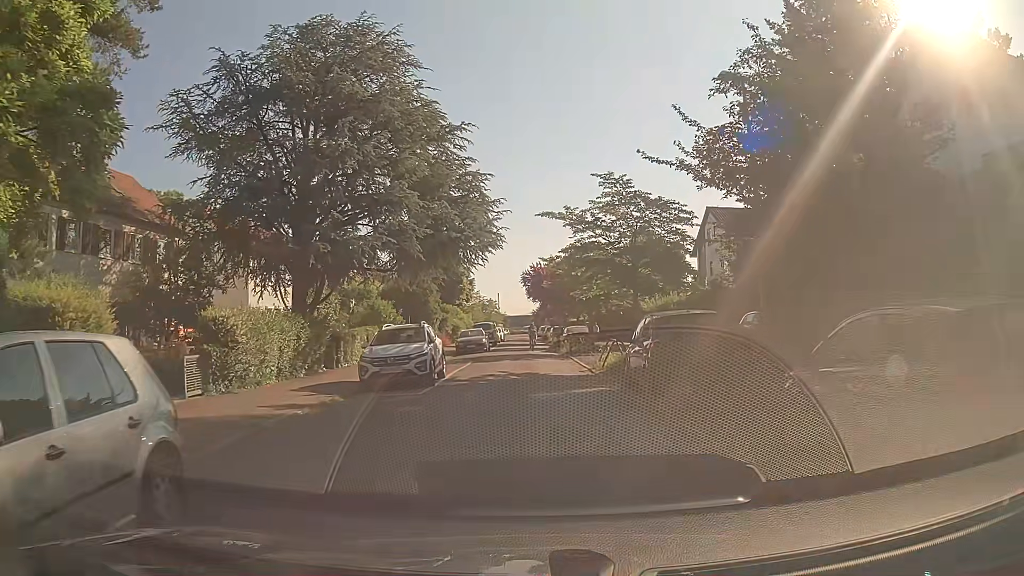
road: residential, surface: asphalt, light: Day
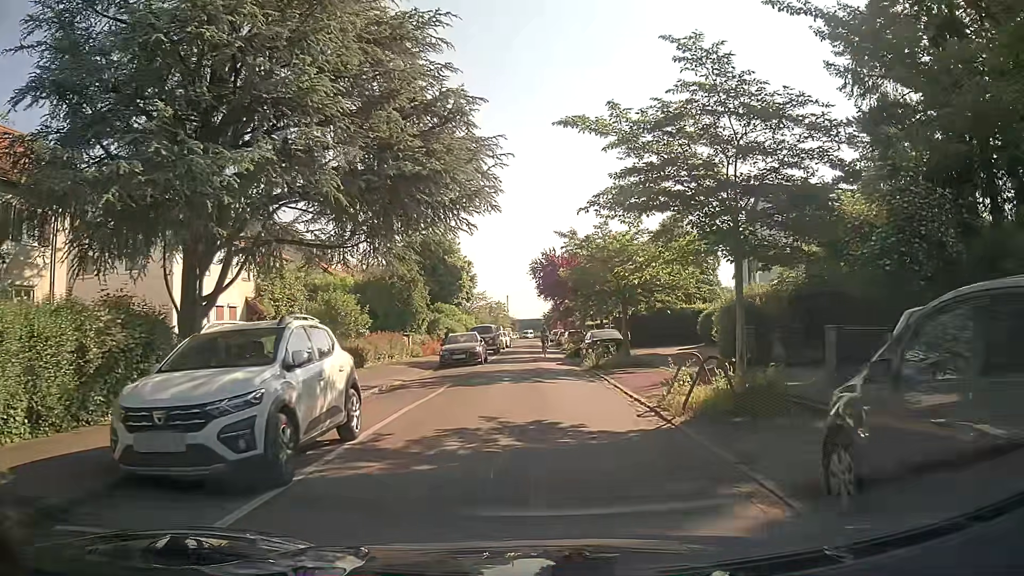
(+0.1, +10.4) m; -1°
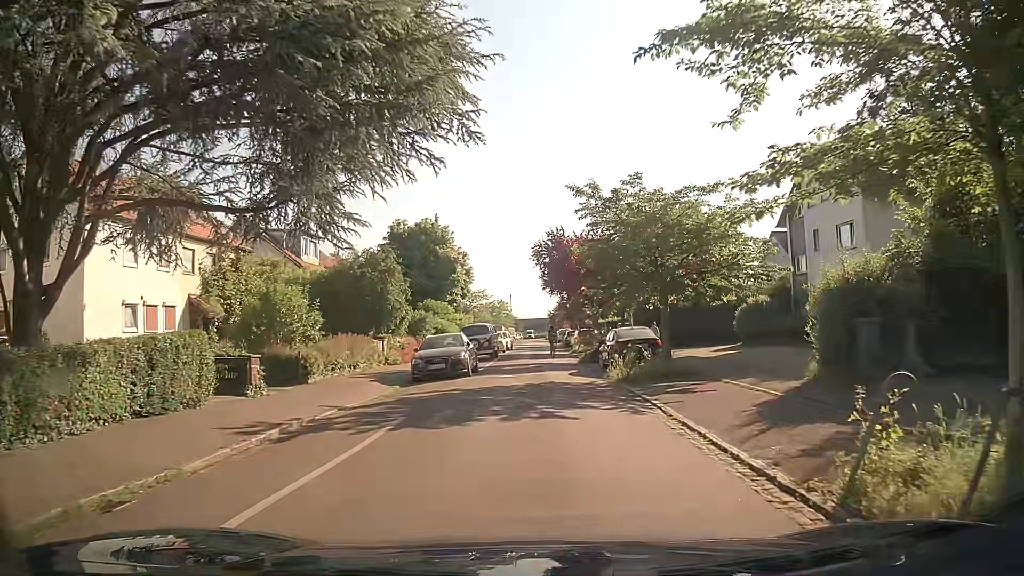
(+0.2, +7.4) m; +1°
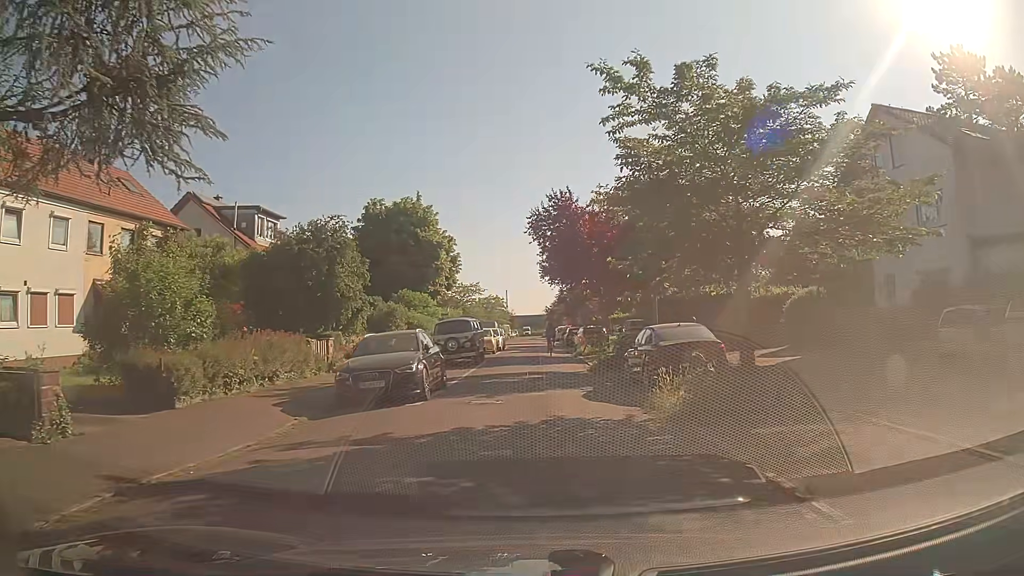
(0.0, +7.8) m; +1°
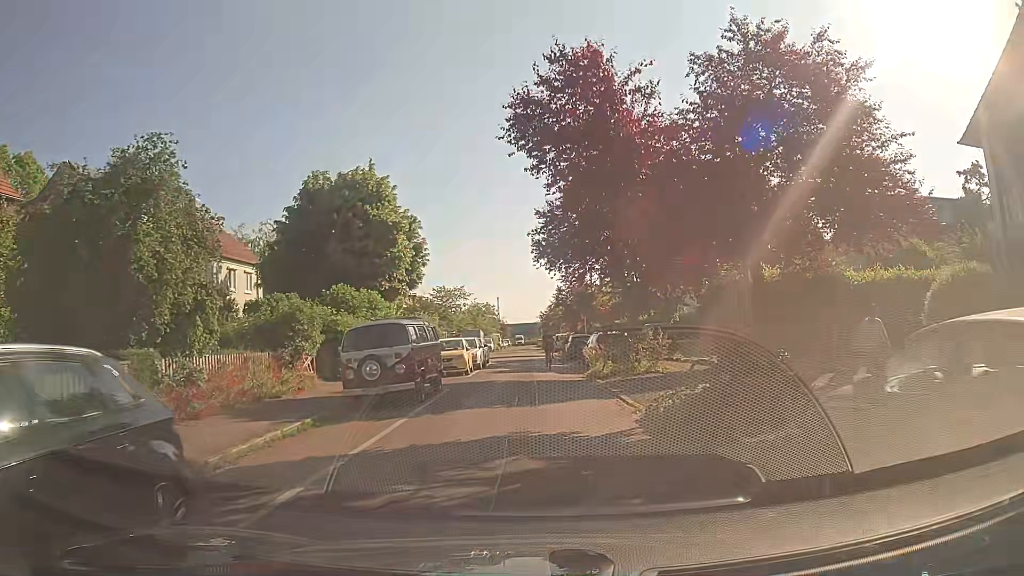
(-0.2, +12.1) m; +1°
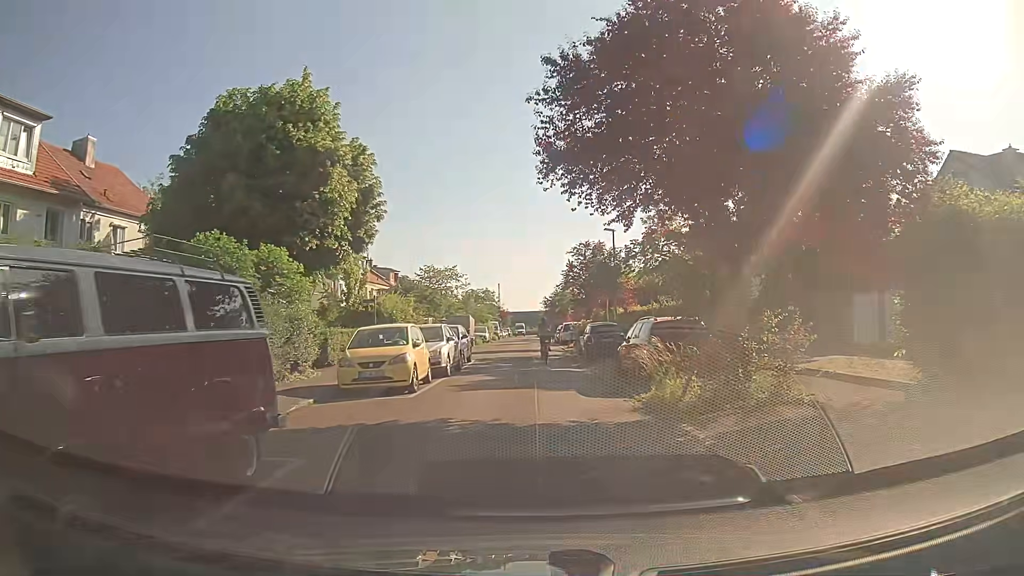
(-0.2, +11.8) m; -2°
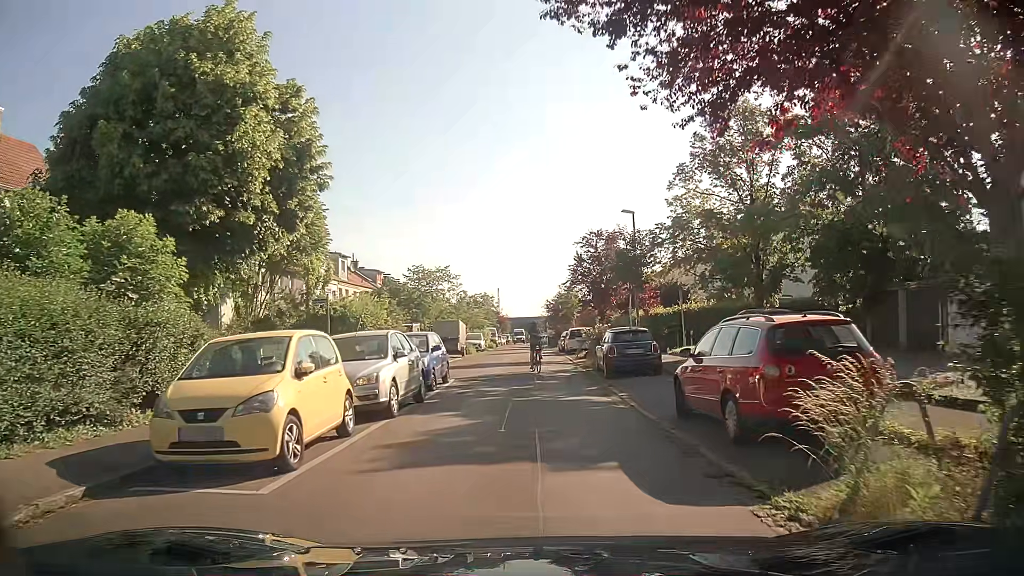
(+0.1, +7.3) m; 0°
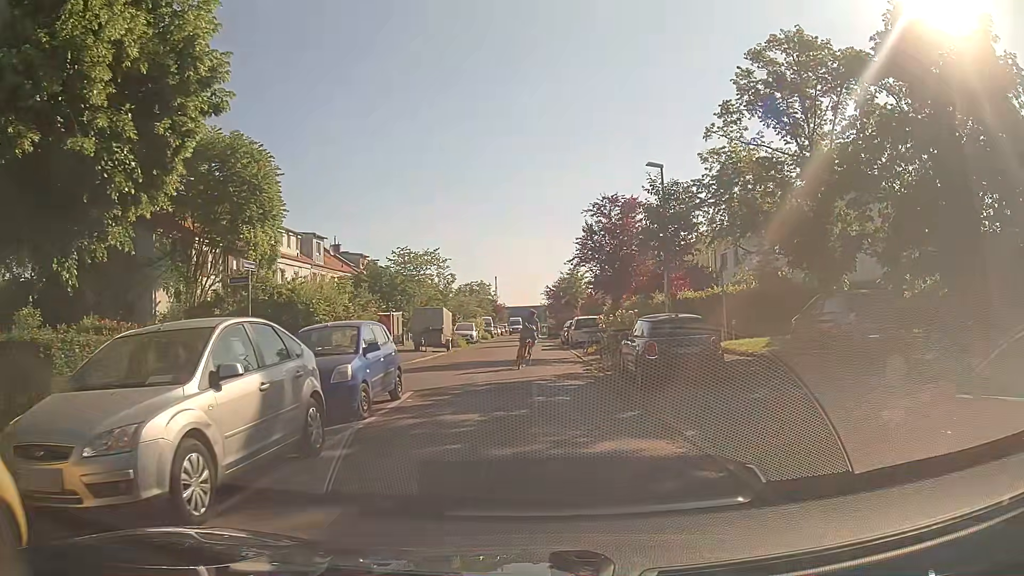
(0.0, +6.8) m; +1°
(0, +10) (0, +20) (0, +30) (0, +40) (0, +50) (-1, +60) (-1, +70) (-1, +80) (-1, +90) (-1, +100) m
